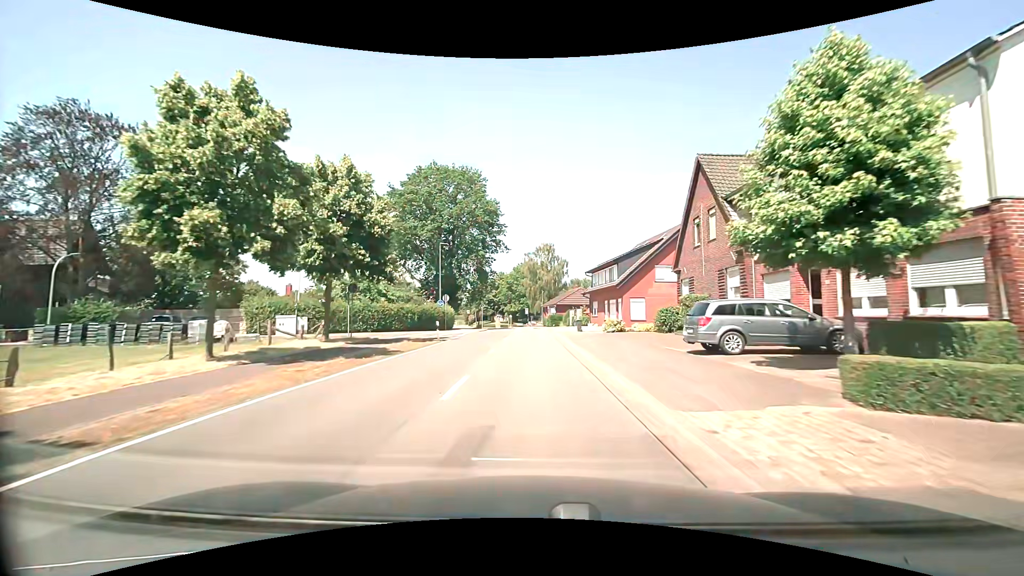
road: secondary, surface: asphalt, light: Day
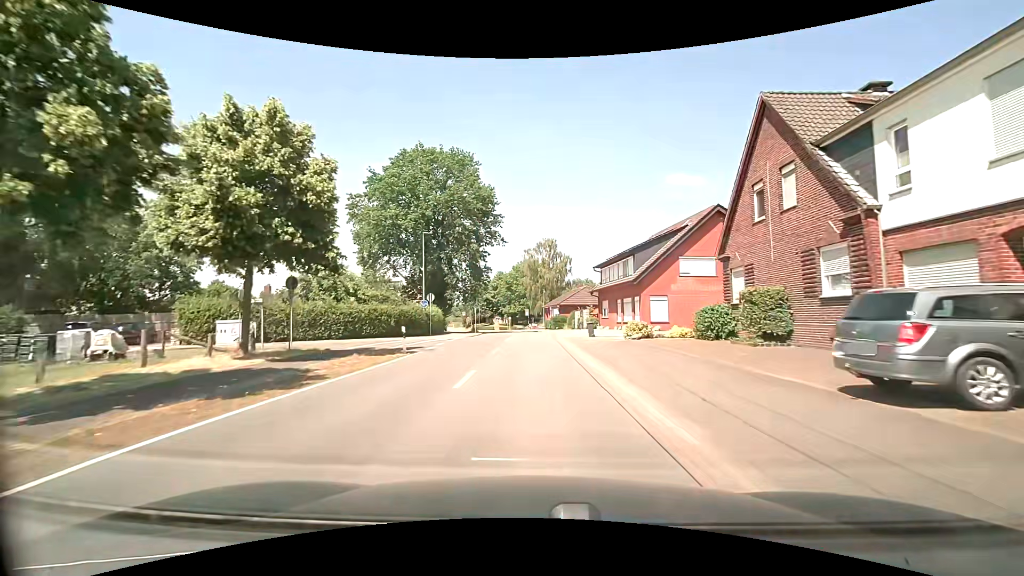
(0.0, +7.3) m; 0°
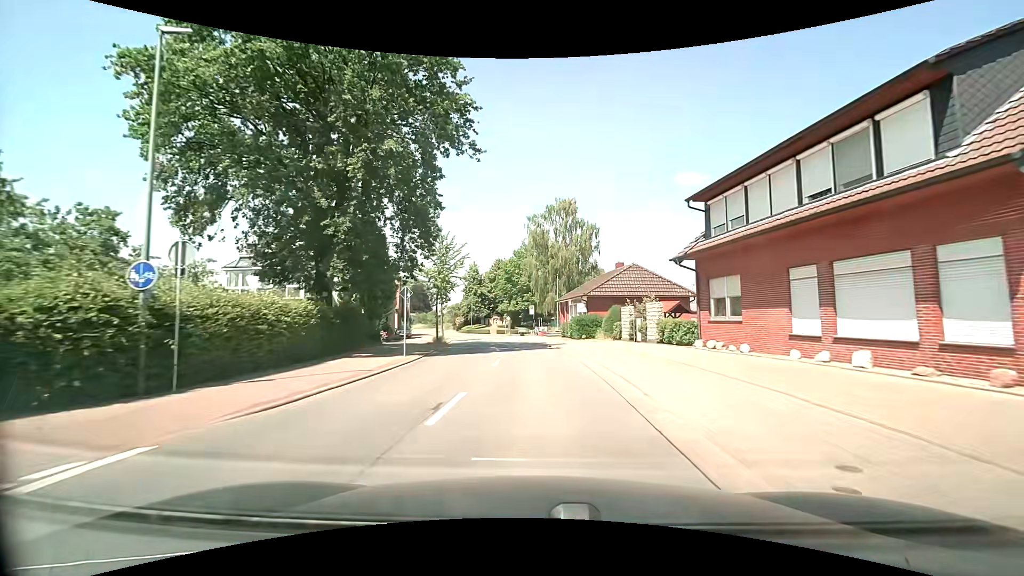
(-0.3, +29.1) m; -1°
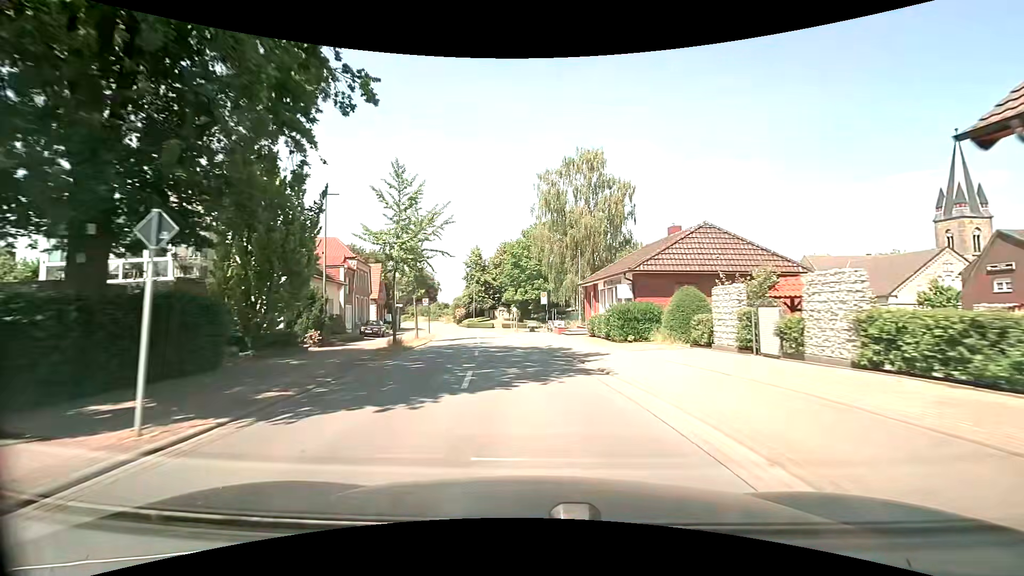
(-0.2, +14.5) m; -1°
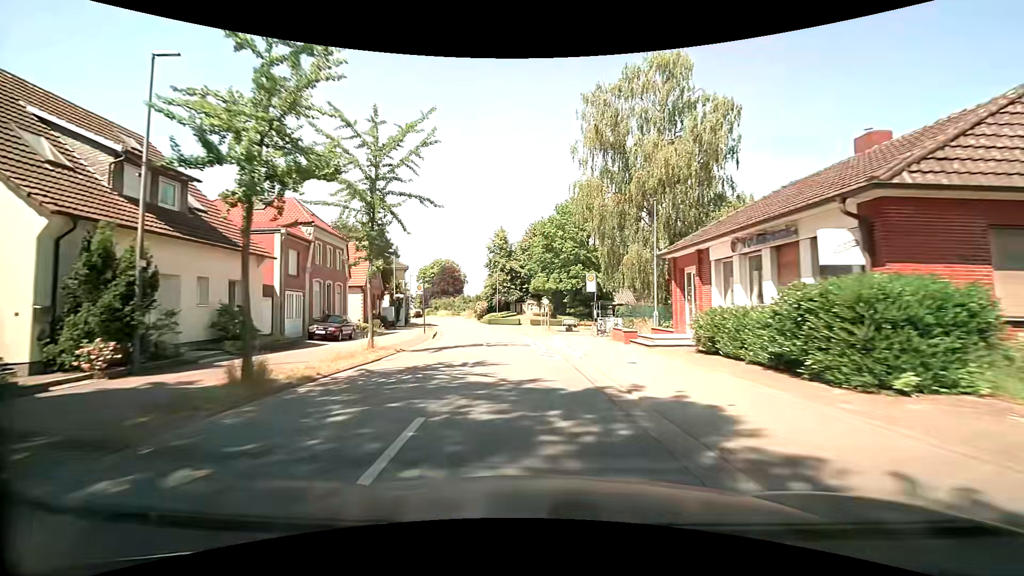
(-0.5, +14.9) m; -4°
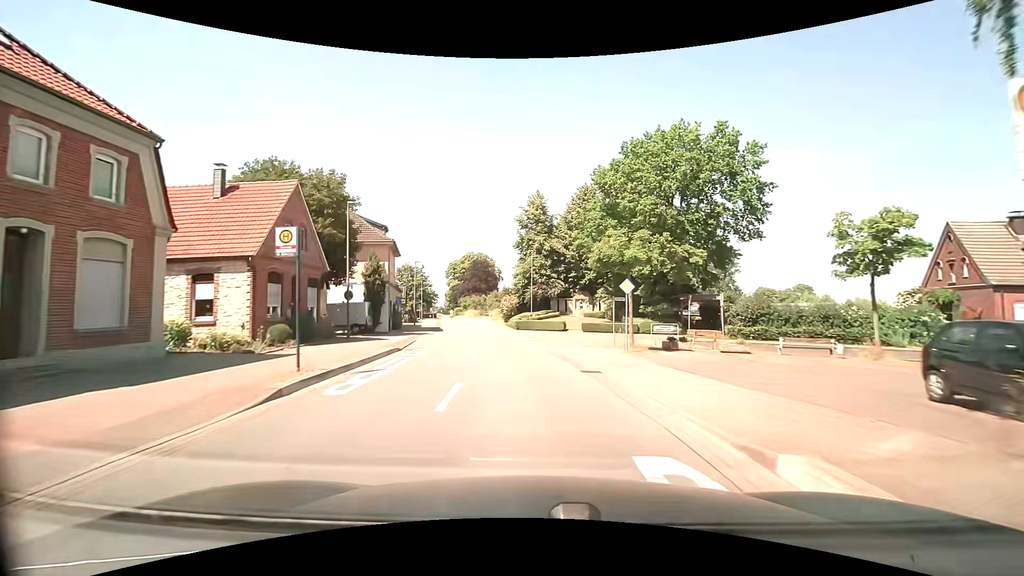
(-1.0, +23.3) m; -5°
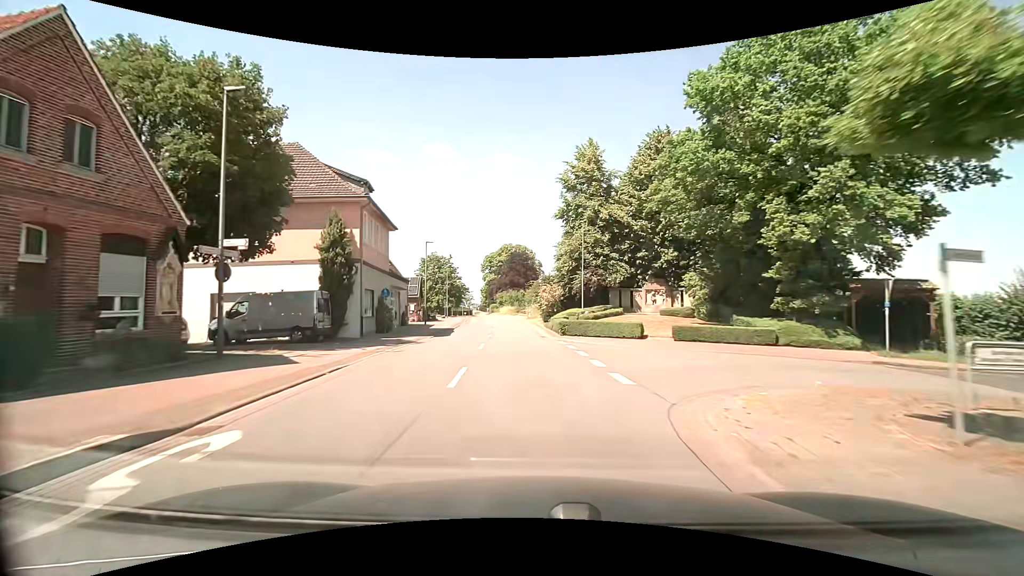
(-0.5, +16.0) m; -4°
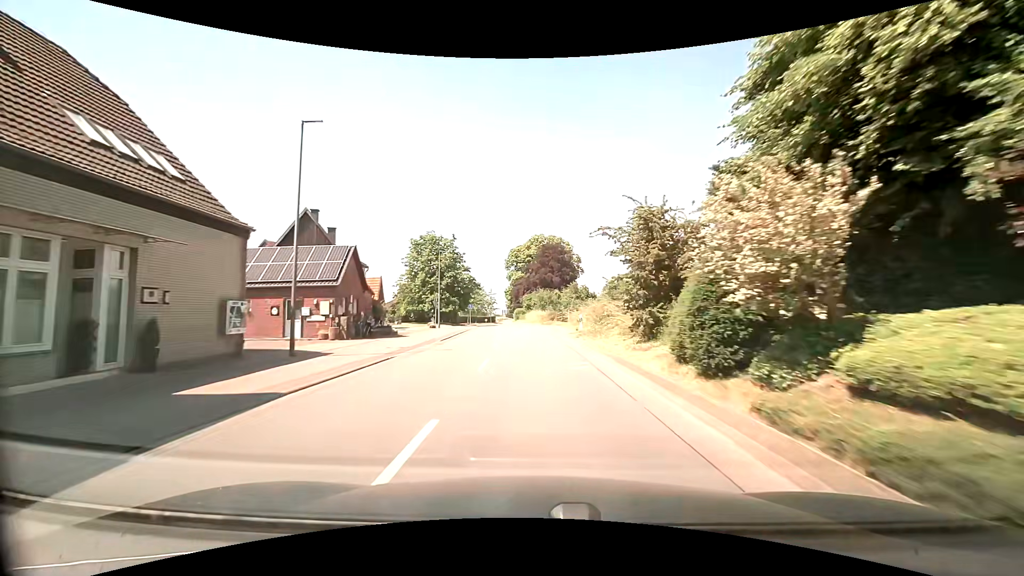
(-1.6, +32.1) m; -5°
